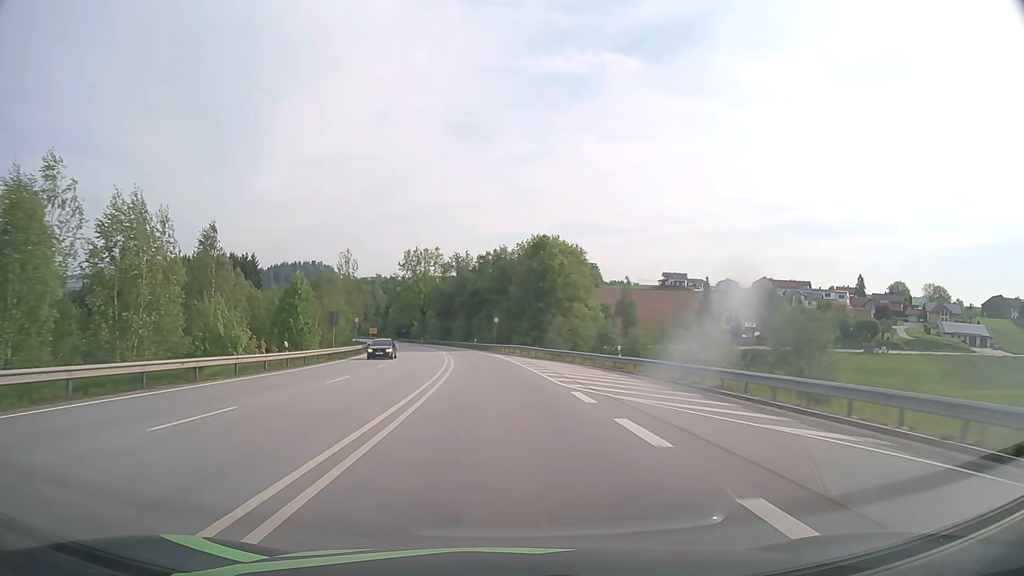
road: primary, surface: asphalt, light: Day
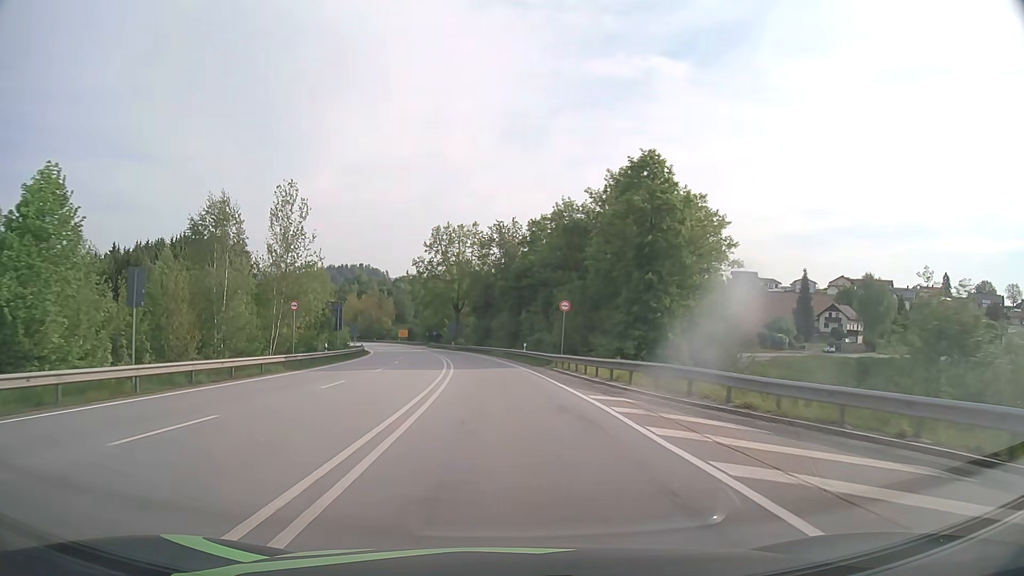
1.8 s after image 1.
(-1.4, +37.4) m; -4°
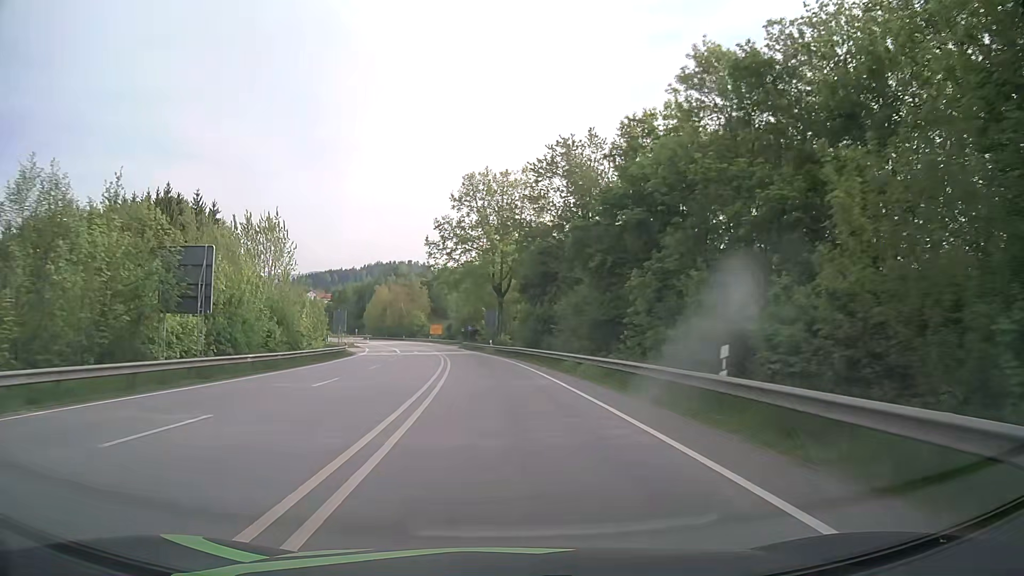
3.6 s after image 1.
(-1.5, +36.6) m; -4°
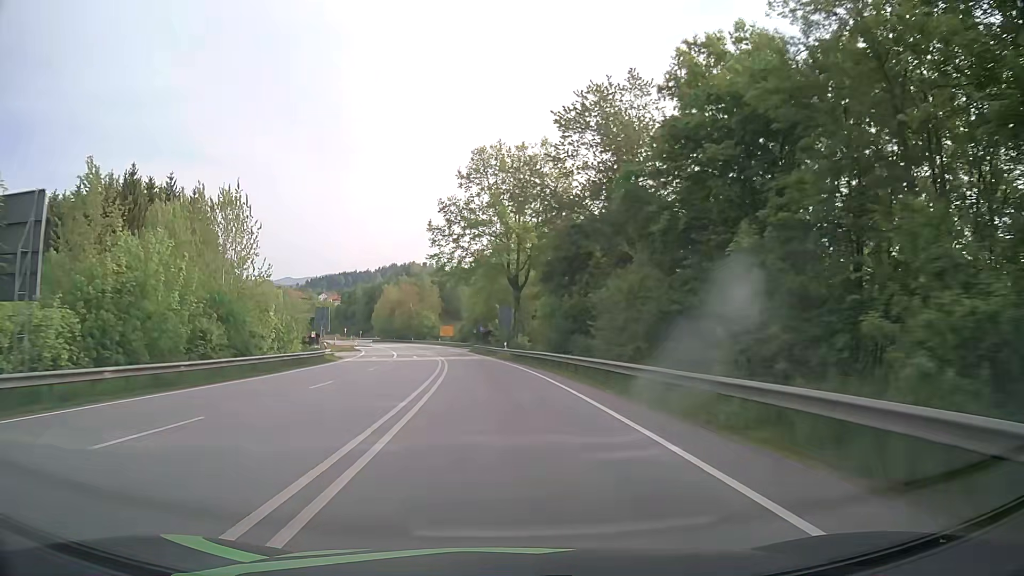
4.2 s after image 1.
(-0.1, +12.0) m; -2°
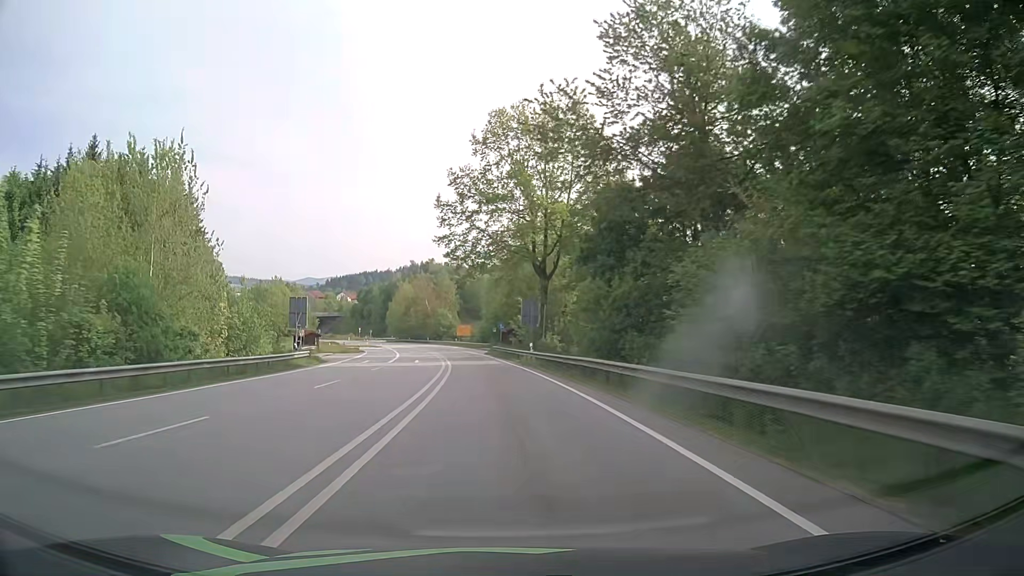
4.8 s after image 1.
(-0.1, +12.0) m; -1°
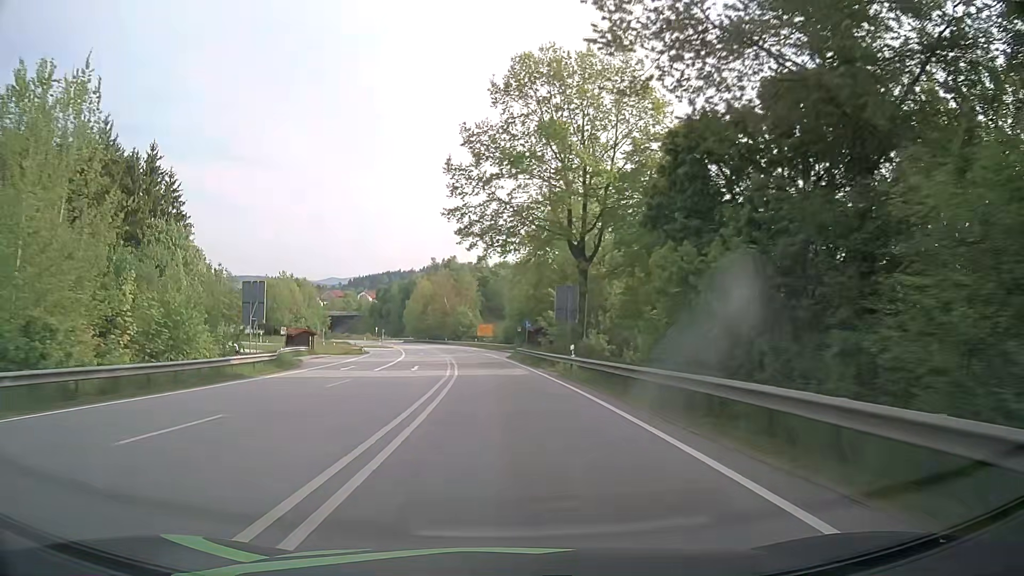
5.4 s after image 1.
(-0.2, +11.9) m; -2°
